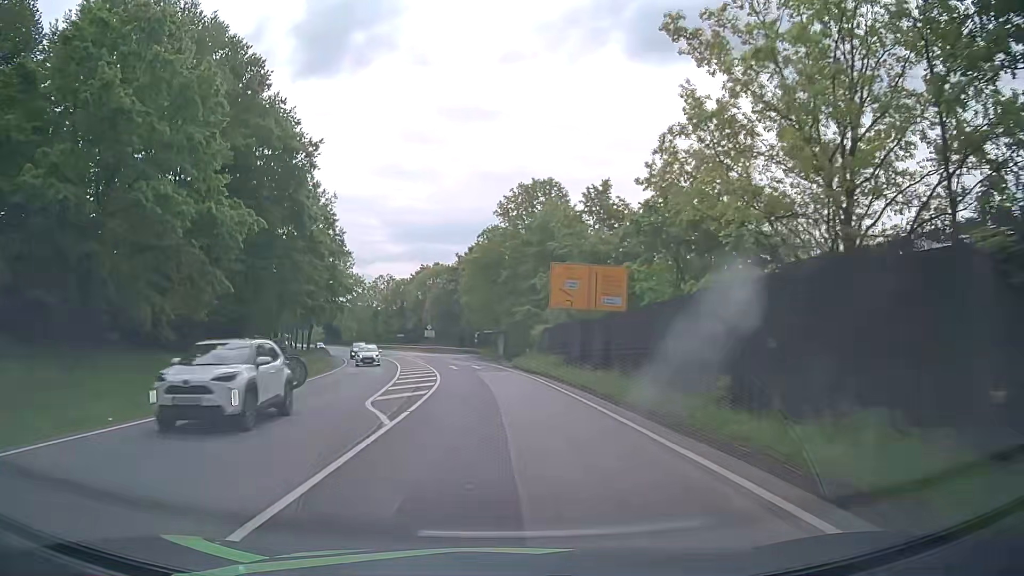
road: primary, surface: asphalt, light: Day
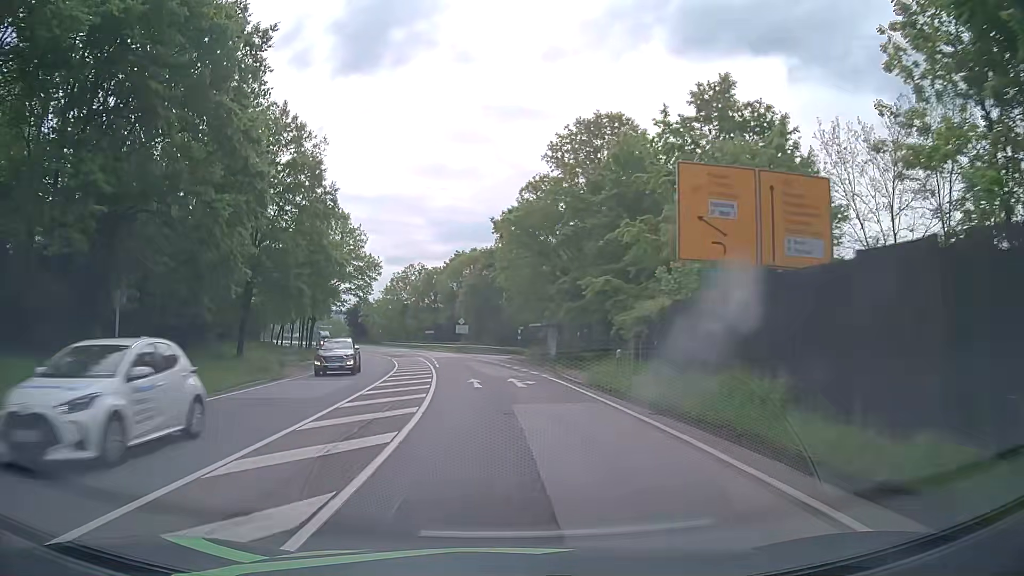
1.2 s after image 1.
(-0.5, +19.5) m; -4°
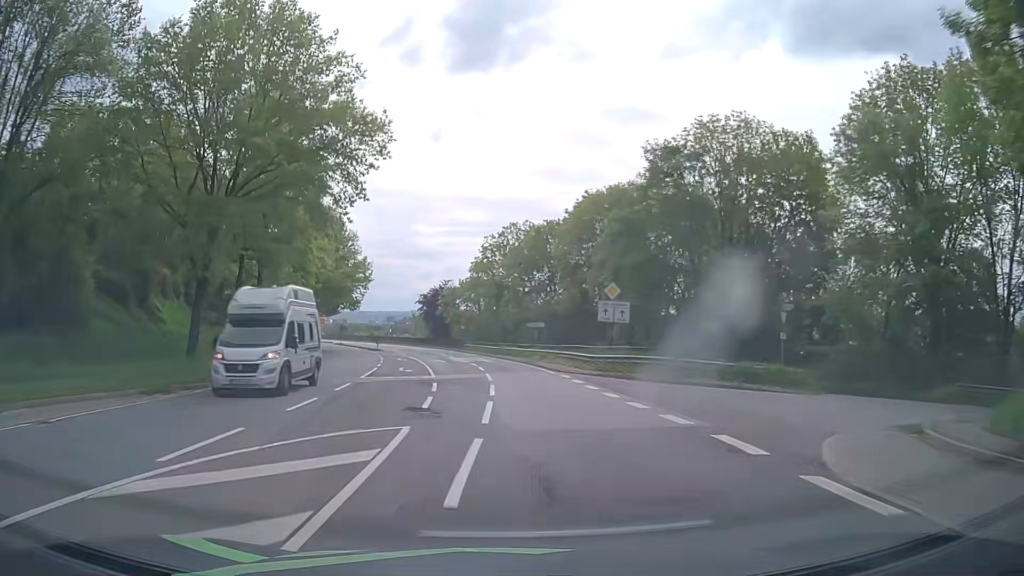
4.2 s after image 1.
(-4.1, +51.5) m; -9°
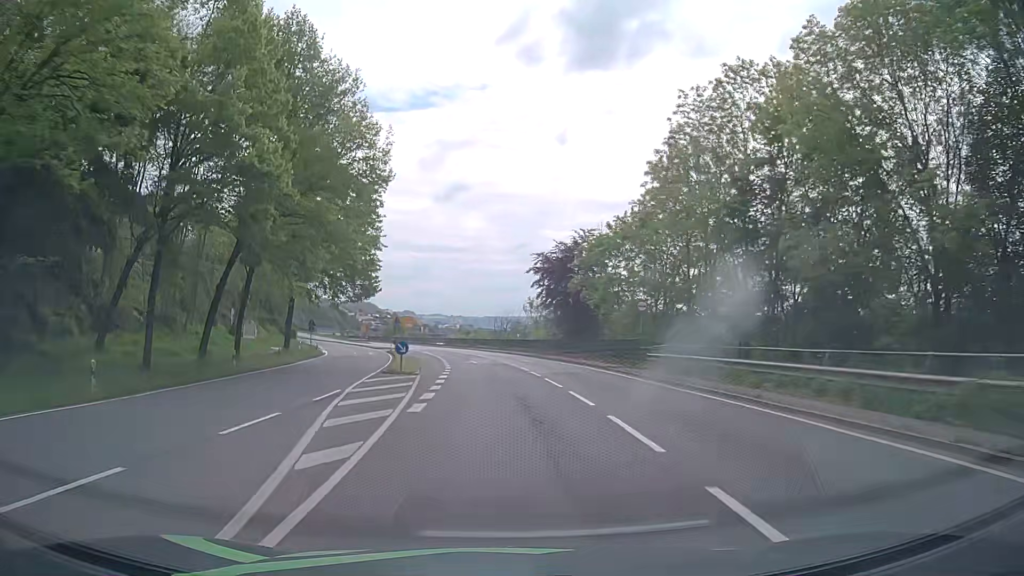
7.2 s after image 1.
(-5.8, +53.7) m; -11°
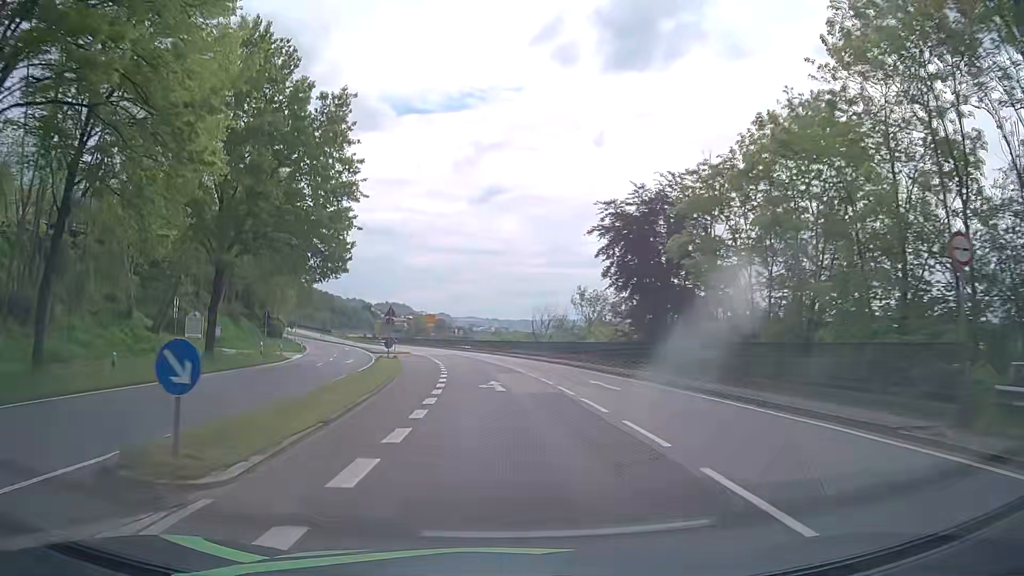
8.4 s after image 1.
(-0.6, +21.7) m; -3°
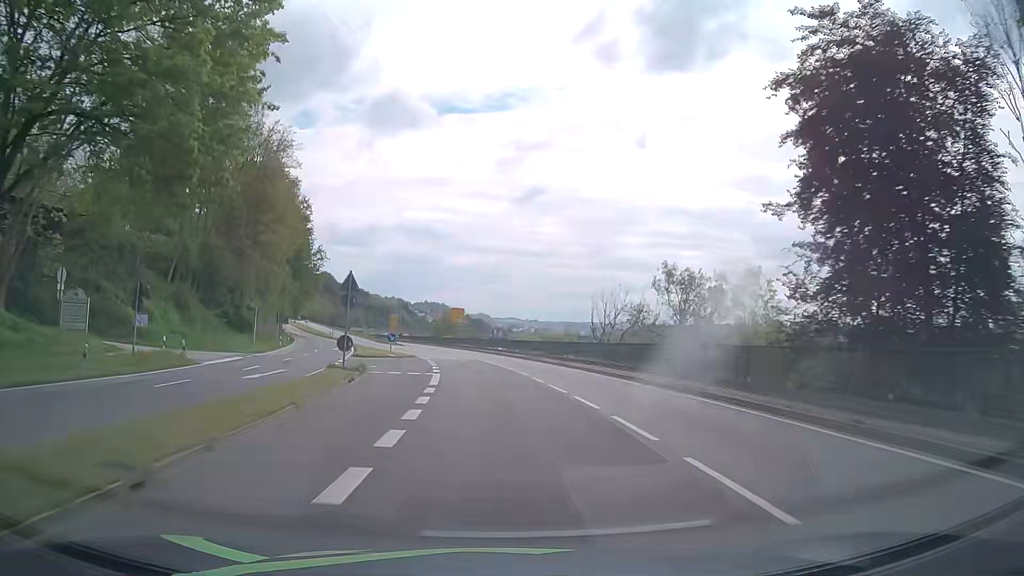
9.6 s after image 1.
(-0.7, +21.4) m; -3°
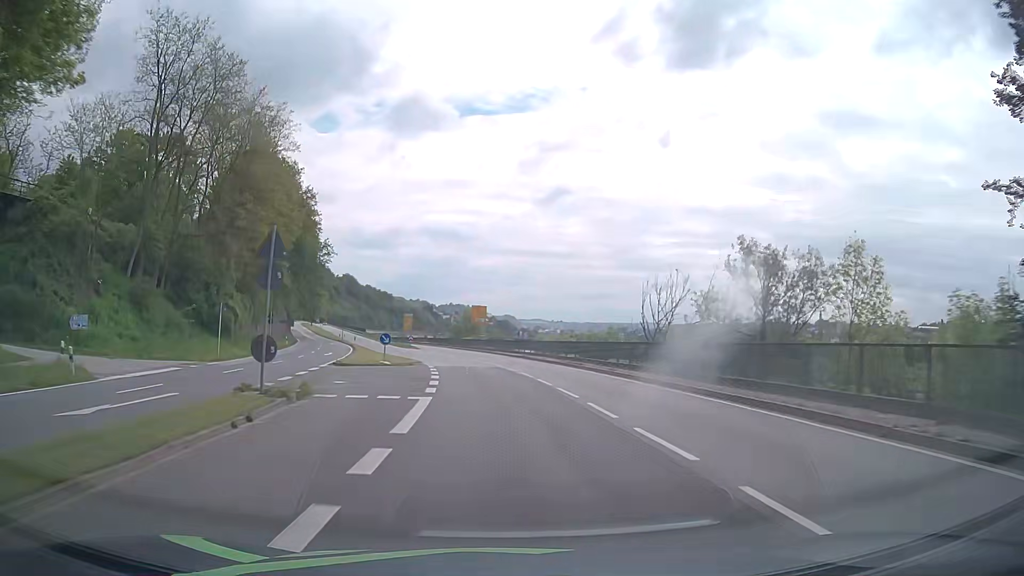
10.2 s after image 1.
(-0.2, +10.6) m; -2°
